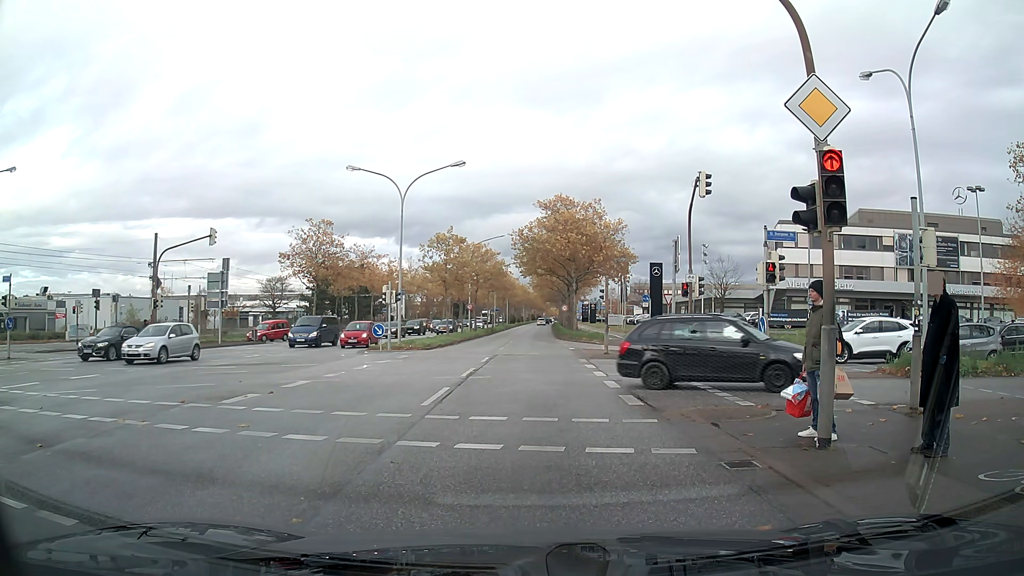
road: primary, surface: asphalt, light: Day
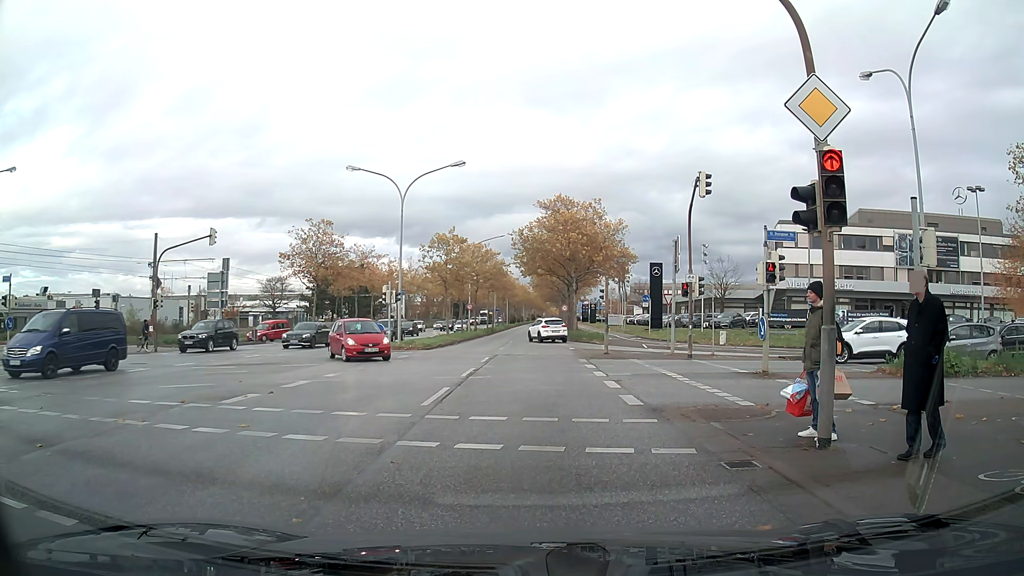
(0.0, 0.0) m; 0°
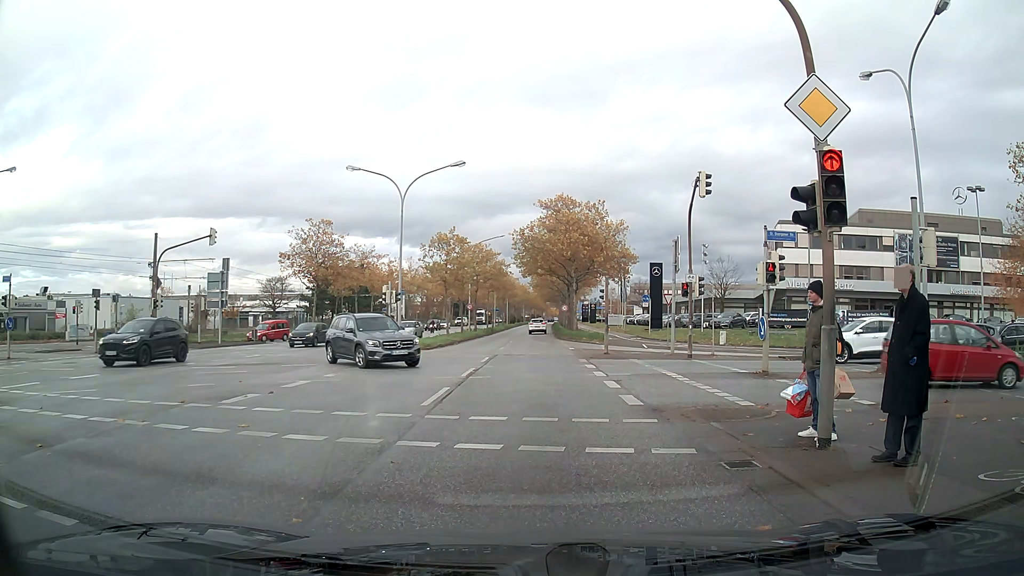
(0.0, 0.0) m; 0°
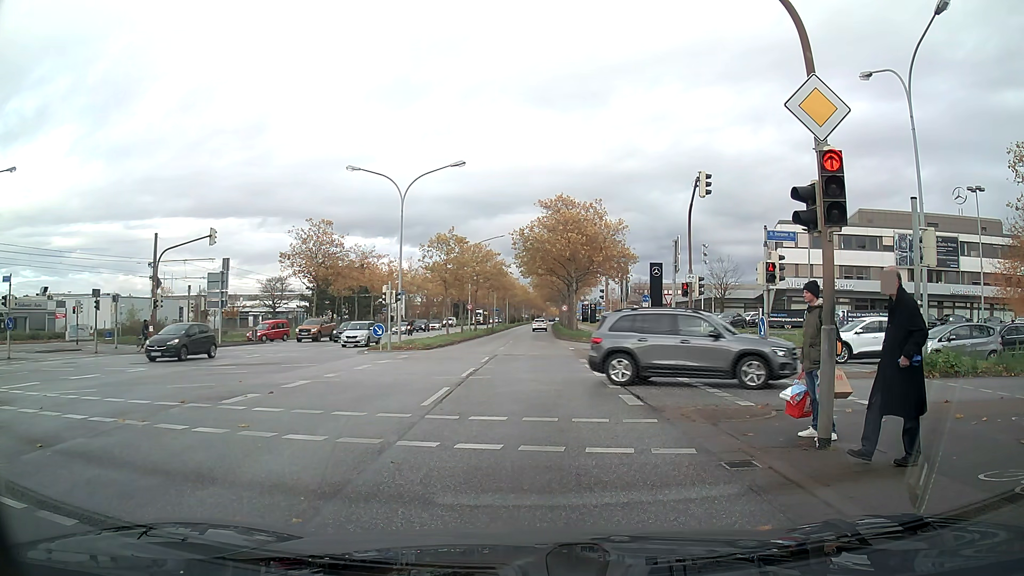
(0.0, 0.0) m; 0°
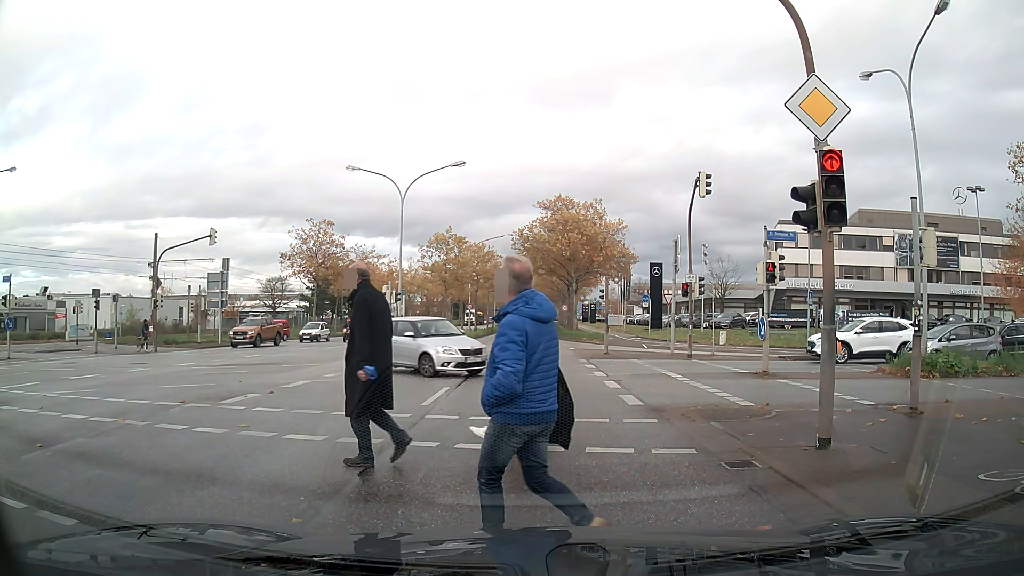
(0.0, 0.0) m; 0°
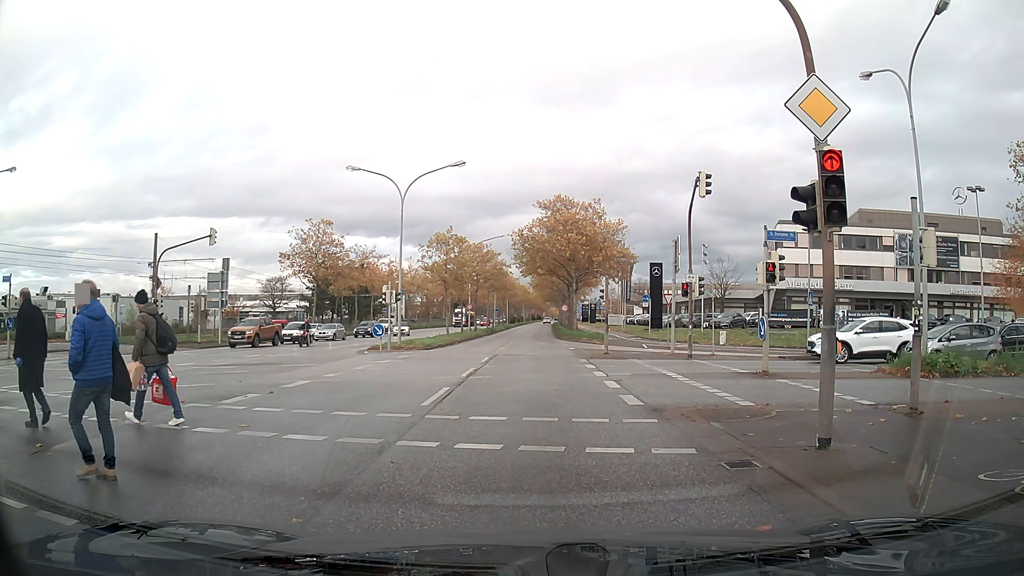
(0.0, 0.0) m; 0°
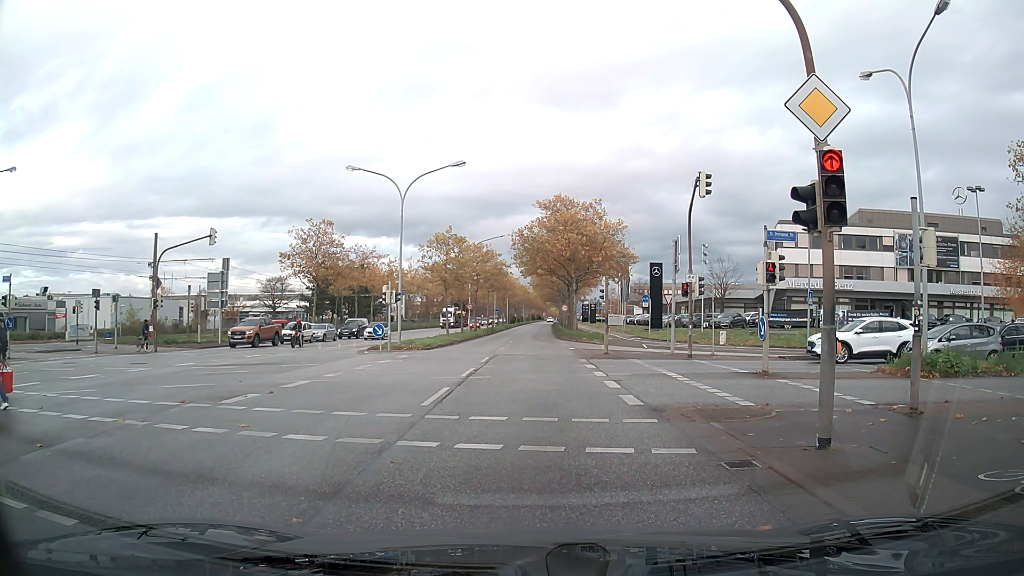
(0.0, 0.0) m; 0°
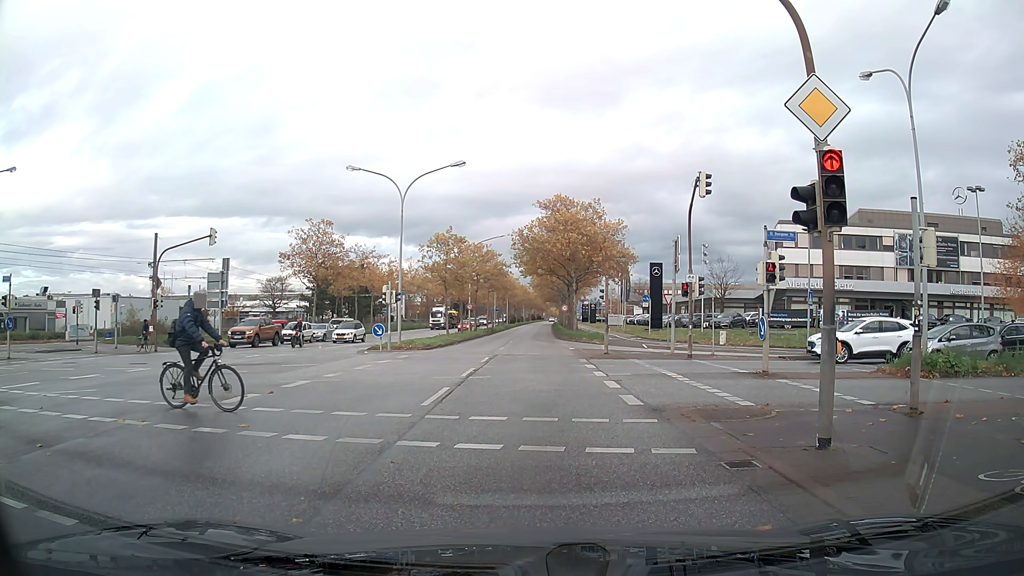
(0.0, 0.0) m; 0°
(0, +10) (0, +20) (+1, +30) (+1, +40) (+1, +50) (+1, +60) (+1, +70) (+1, +80) (+2, +90) (+2, +100) m
